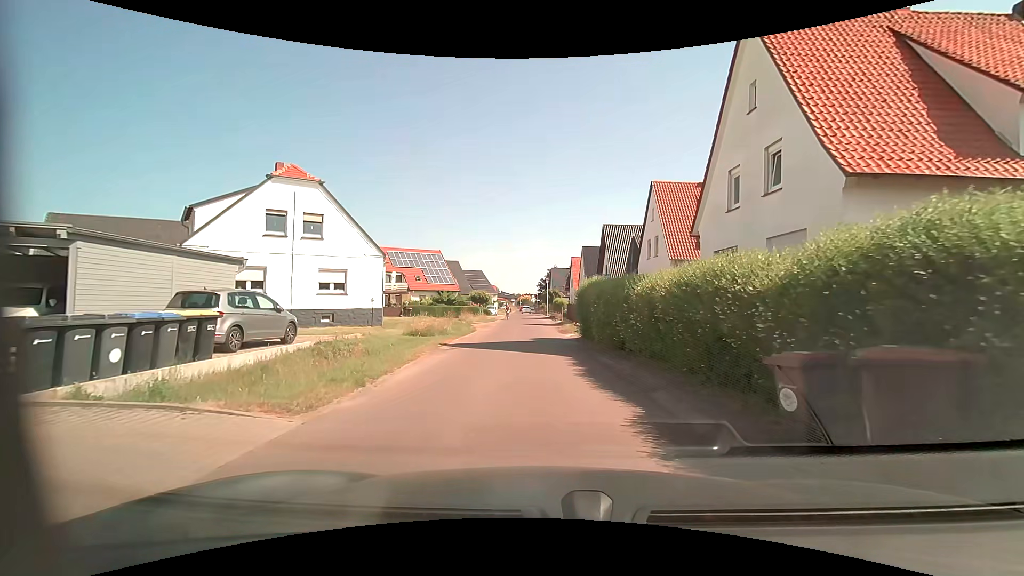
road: residential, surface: asphalt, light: Day
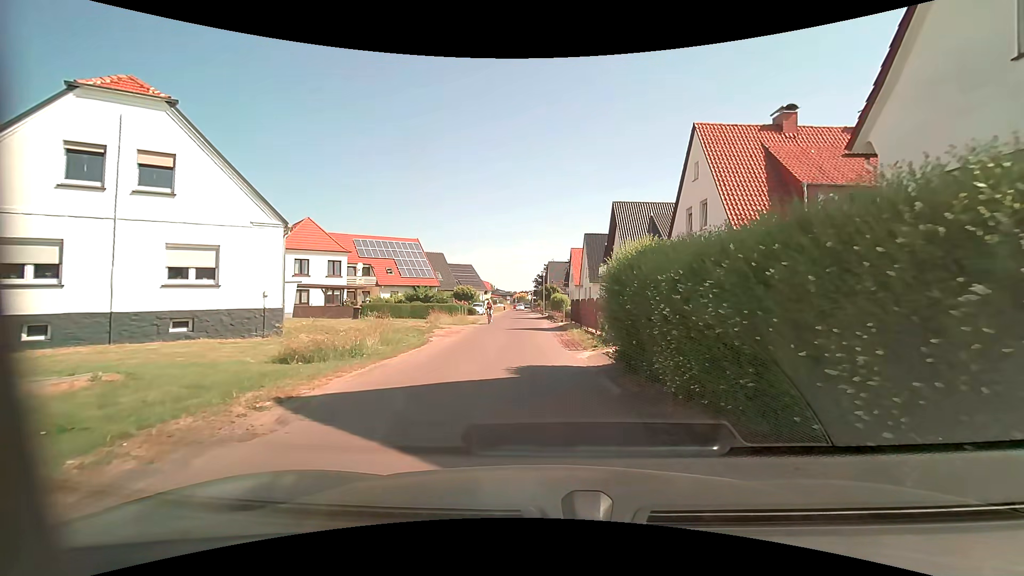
(0.0, +11.0) m; +1°
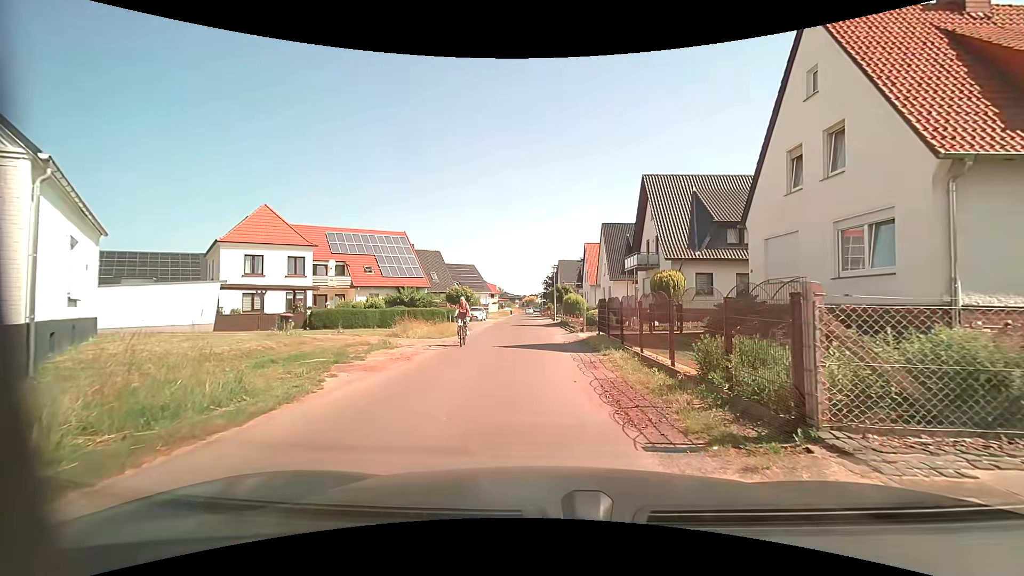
(-0.2, +9.8) m; -2°
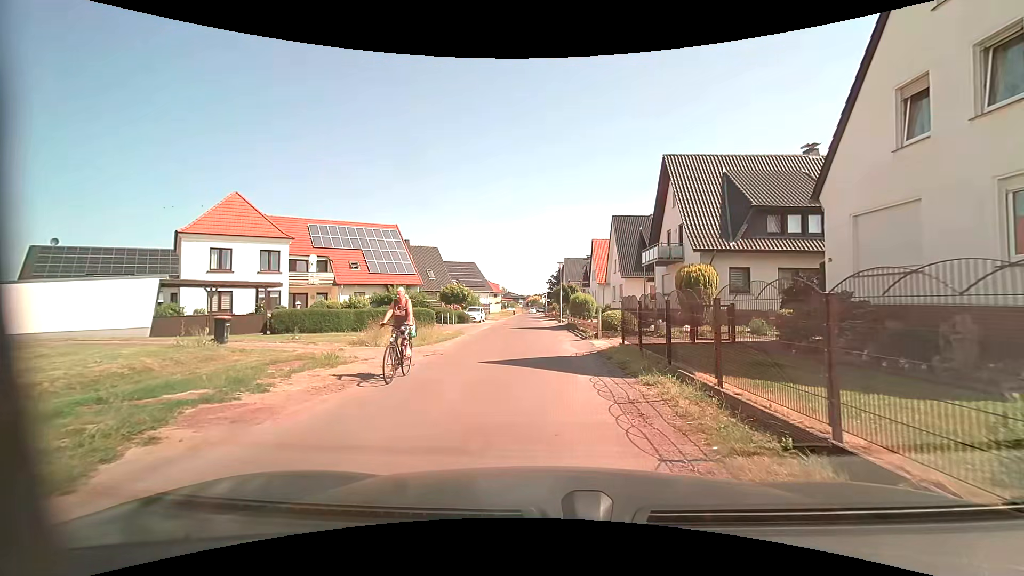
(0.0, +4.7) m; 0°
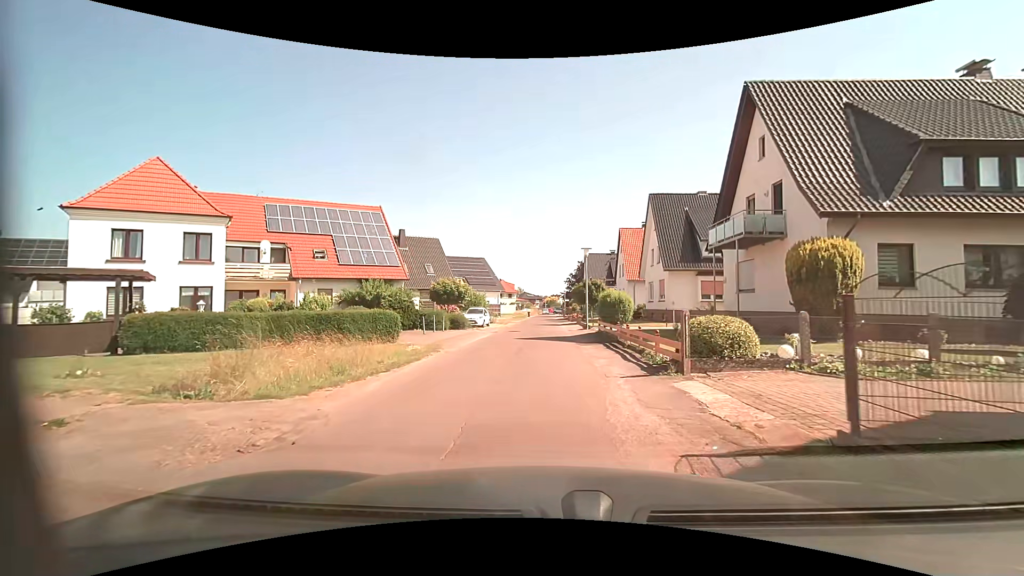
(-0.2, +10.0) m; -3°
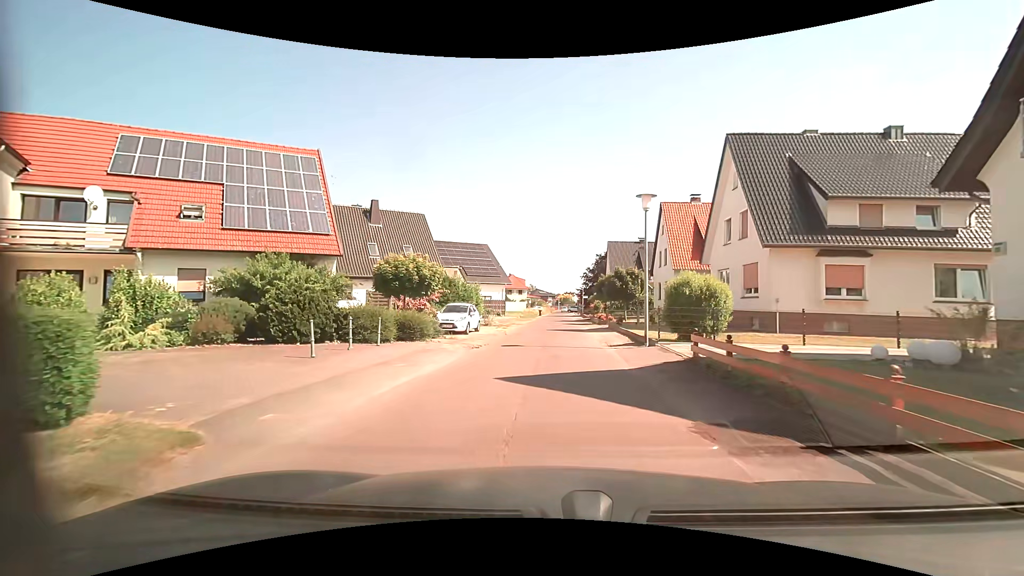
(-0.2, +13.8) m; -1°
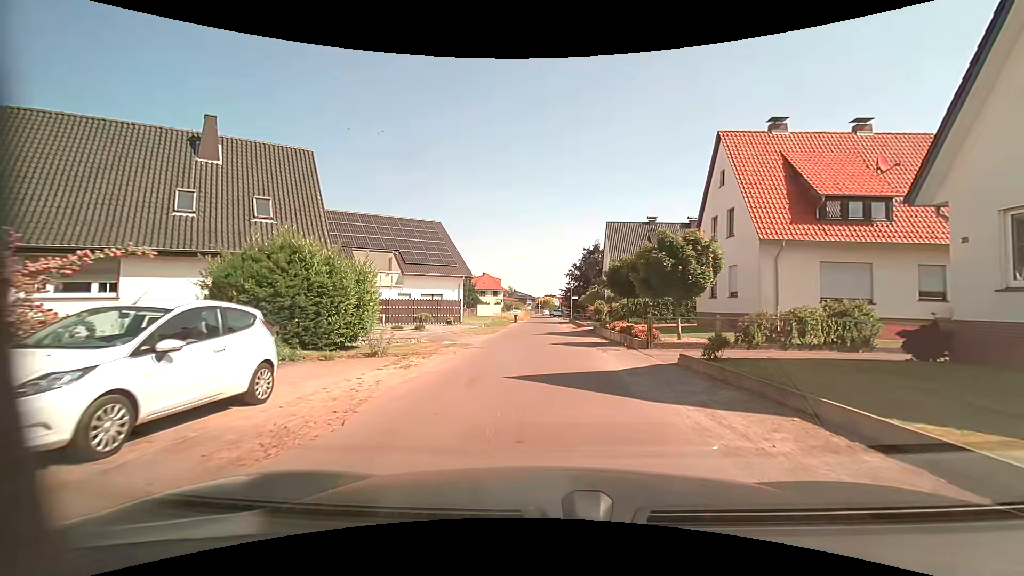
(+0.3, +19.2) m; +3°
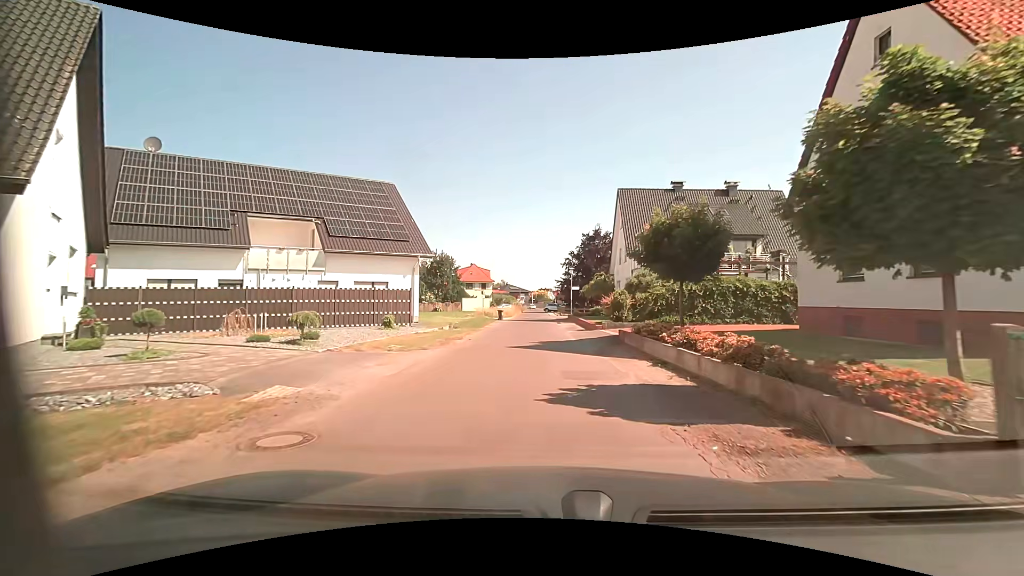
(0.0, +12.7) m; 0°
(0, +10) (0, +20) (-1, +30) (-1, +40) (-1, +50) (-2, +60) (-2, +70) (-3, +80) (-3, +90) (-3, +100) m
